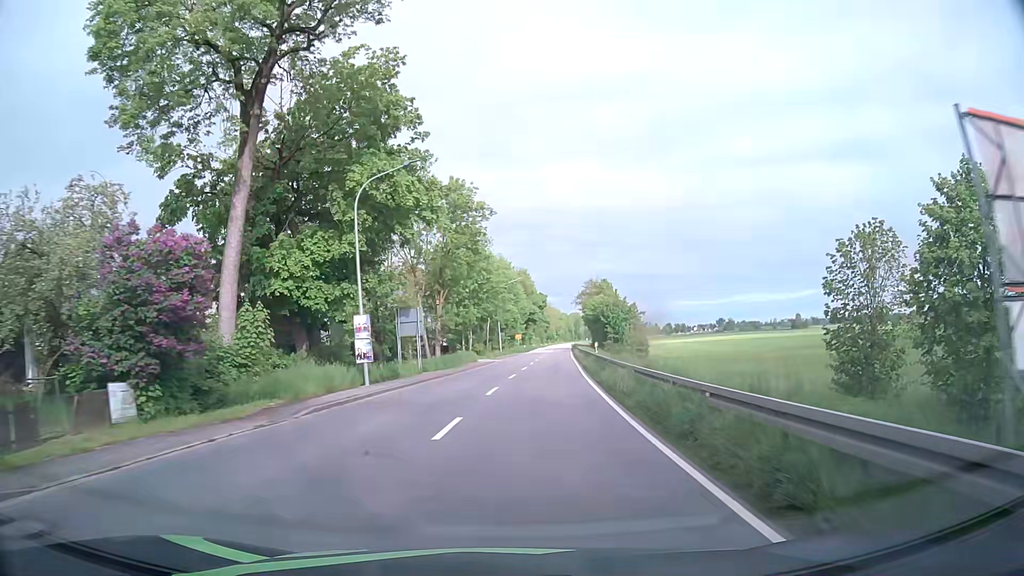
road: primary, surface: asphalt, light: Day
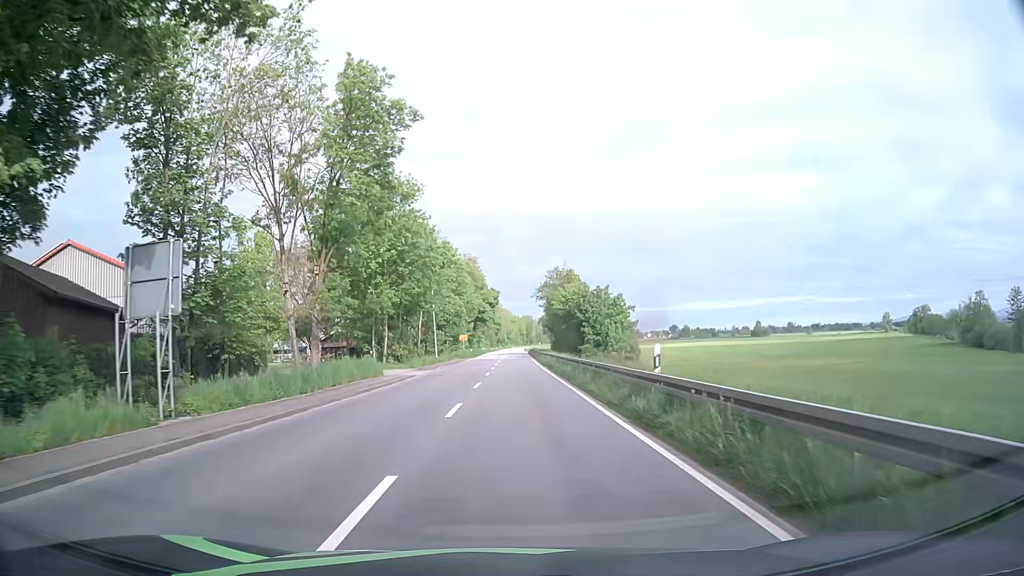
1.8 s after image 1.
(+0.7, +23.9) m; +4°
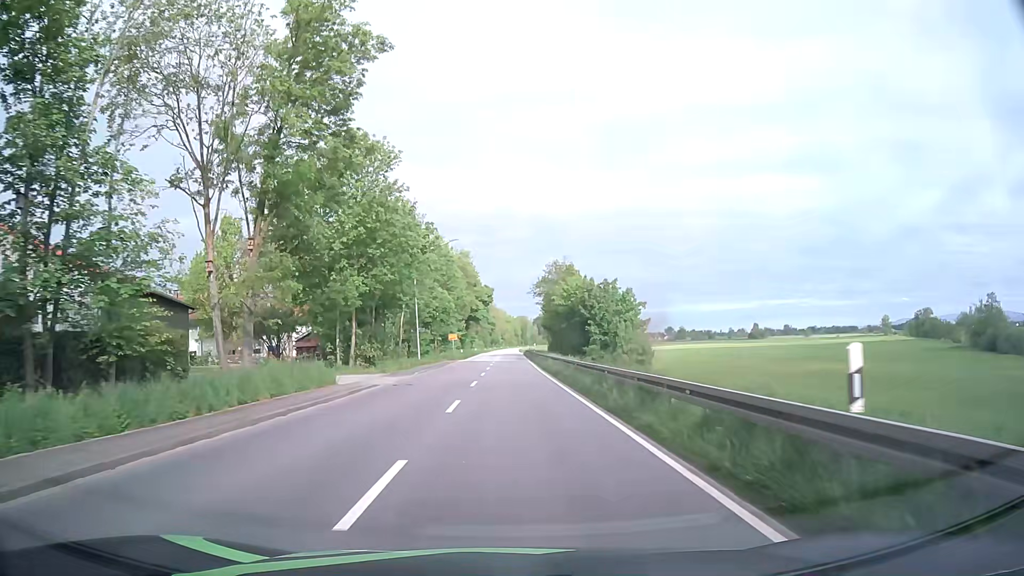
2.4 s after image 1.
(0.0, +8.0) m; 0°
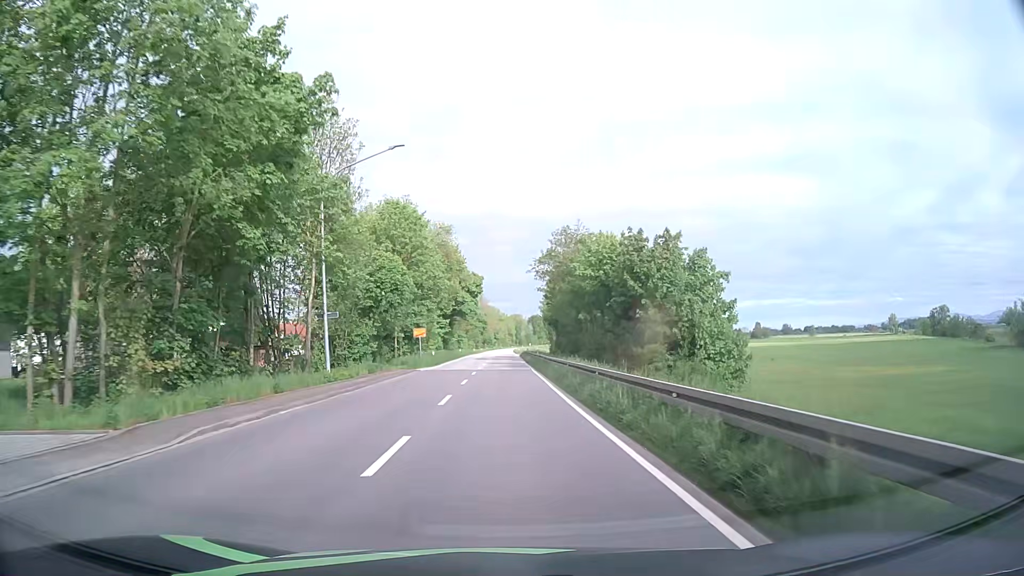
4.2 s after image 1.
(+0.3, +24.4) m; +1°
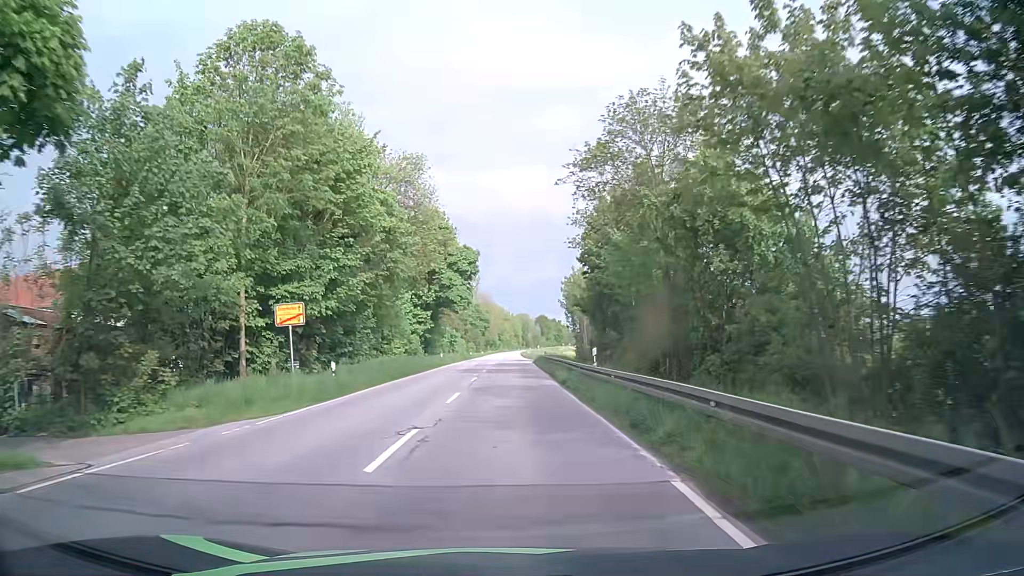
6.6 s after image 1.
(-0.3, +34.0) m; -1°
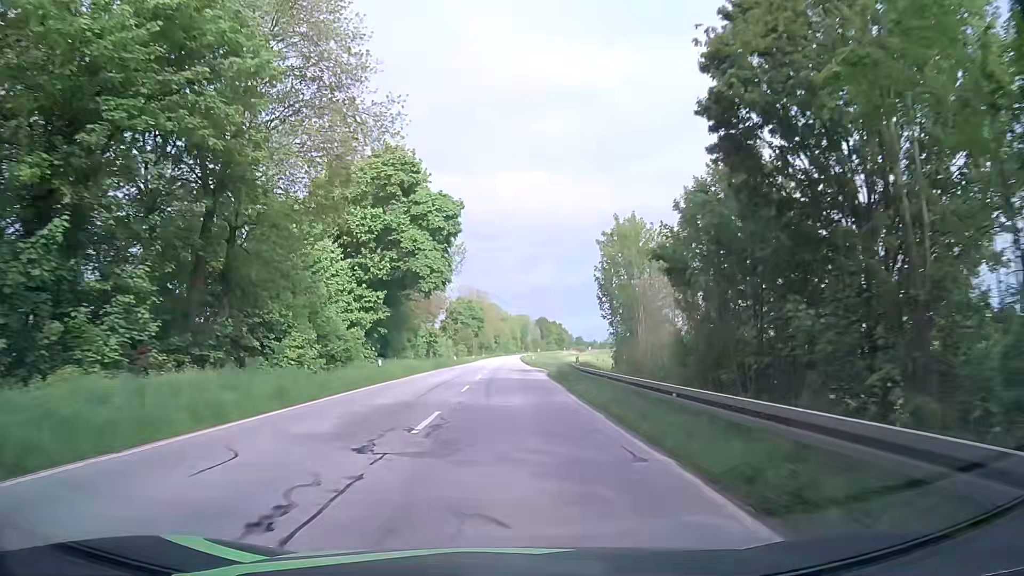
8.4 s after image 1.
(0.0, +29.8) m; +1°
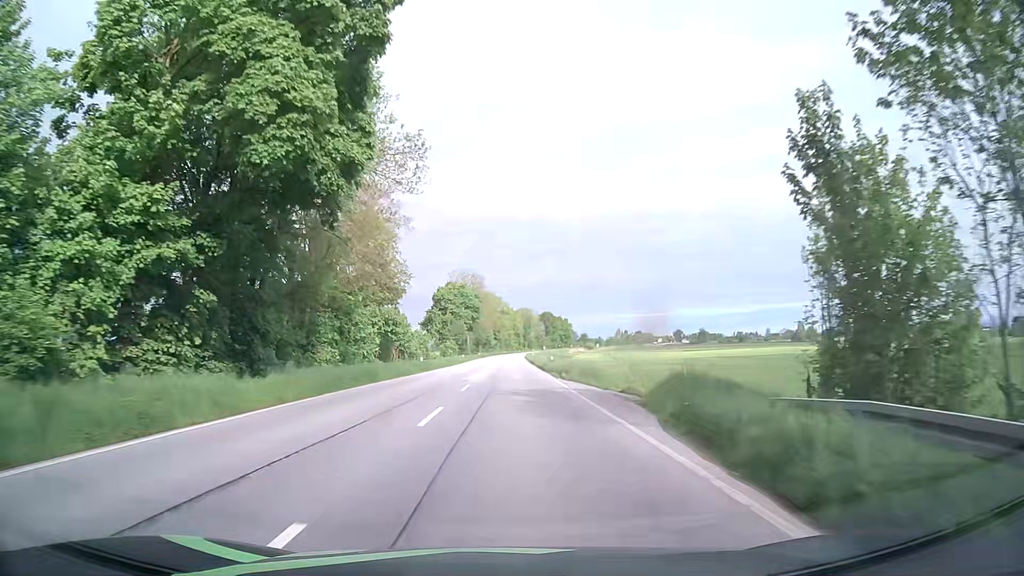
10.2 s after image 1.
(-0.2, +34.1) m; 0°
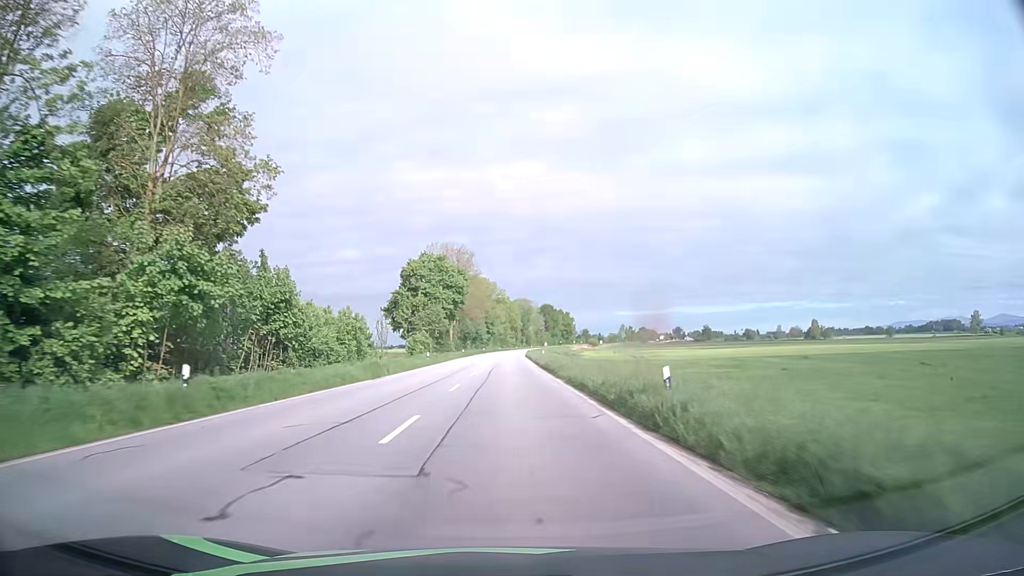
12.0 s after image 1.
(-0.1, +37.6) m; 0°
(0, +10) (0, +20) (0, +30) (0, +40) (0, +50) (0, +60) (0, +70) (0, +80) (0, +90) (0, +100) m
